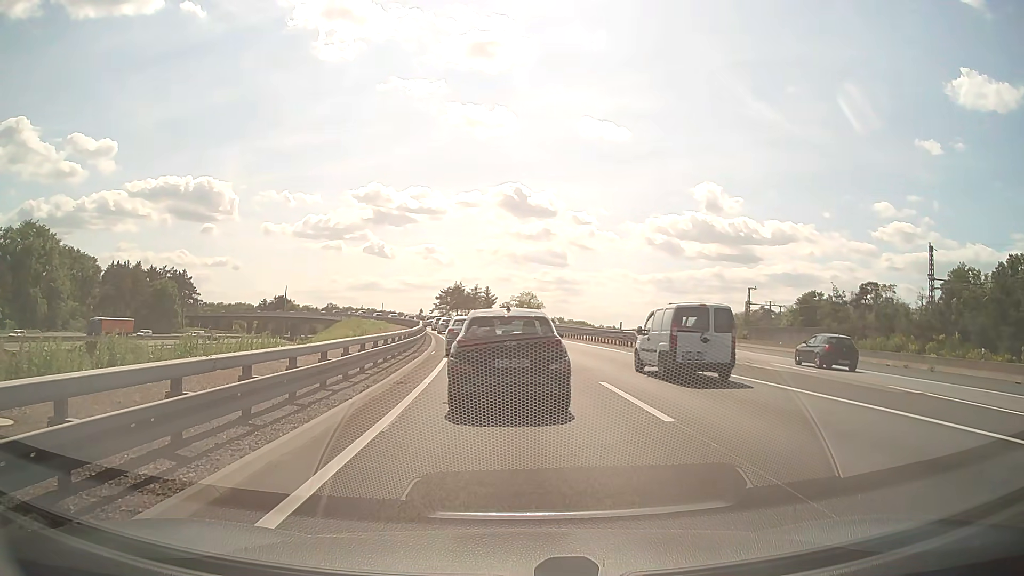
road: motorway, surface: asphalt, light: Day
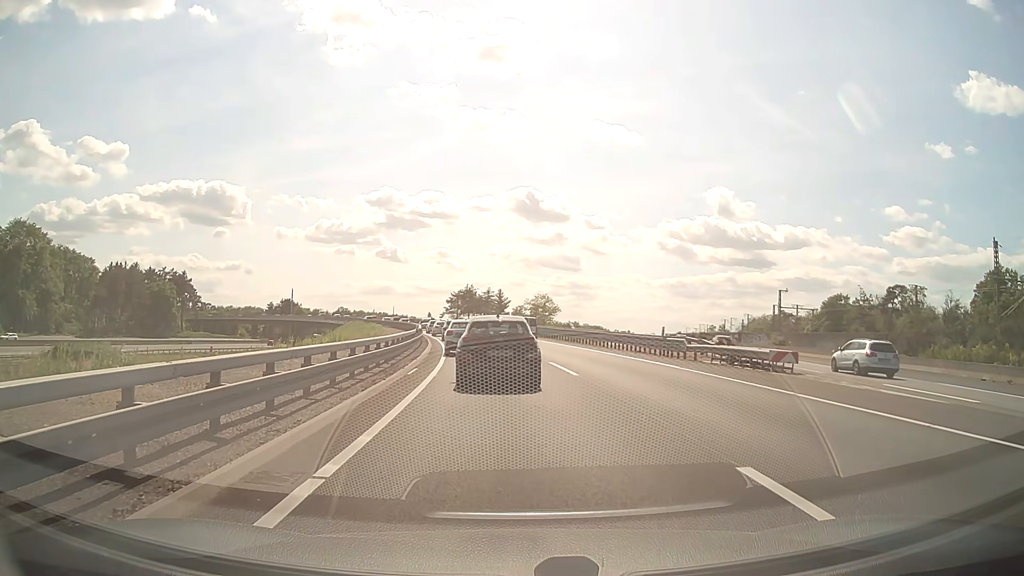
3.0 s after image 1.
(-0.3, +8.9) m; -2°
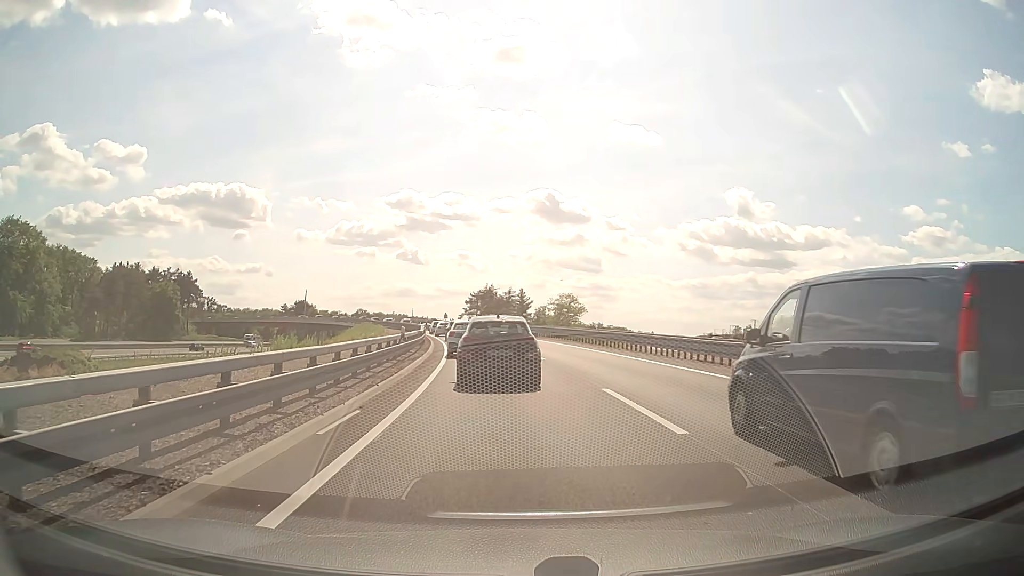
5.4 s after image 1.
(-0.1, +10.0) m; -2°
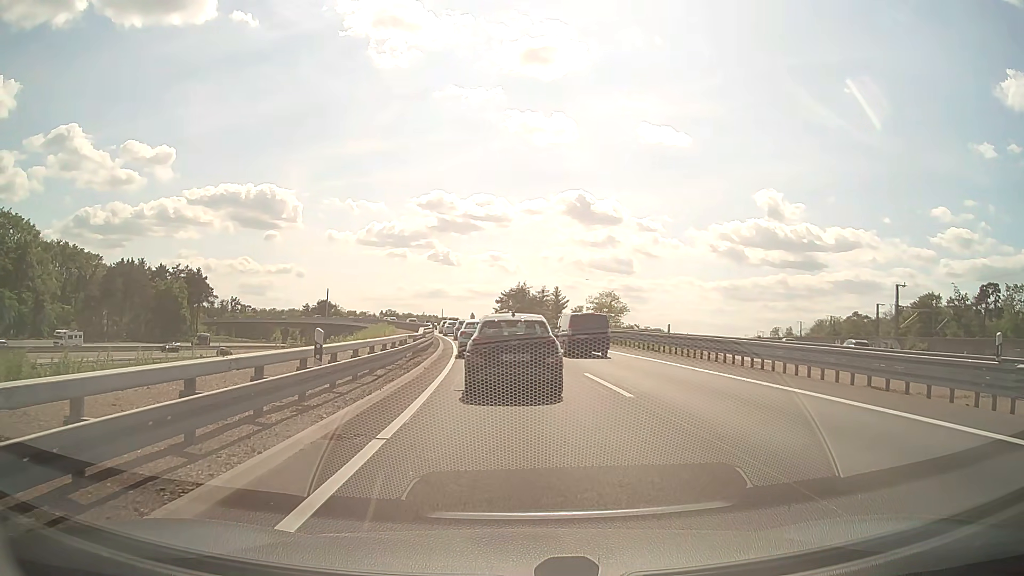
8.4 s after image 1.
(-0.4, +13.4) m; -3°
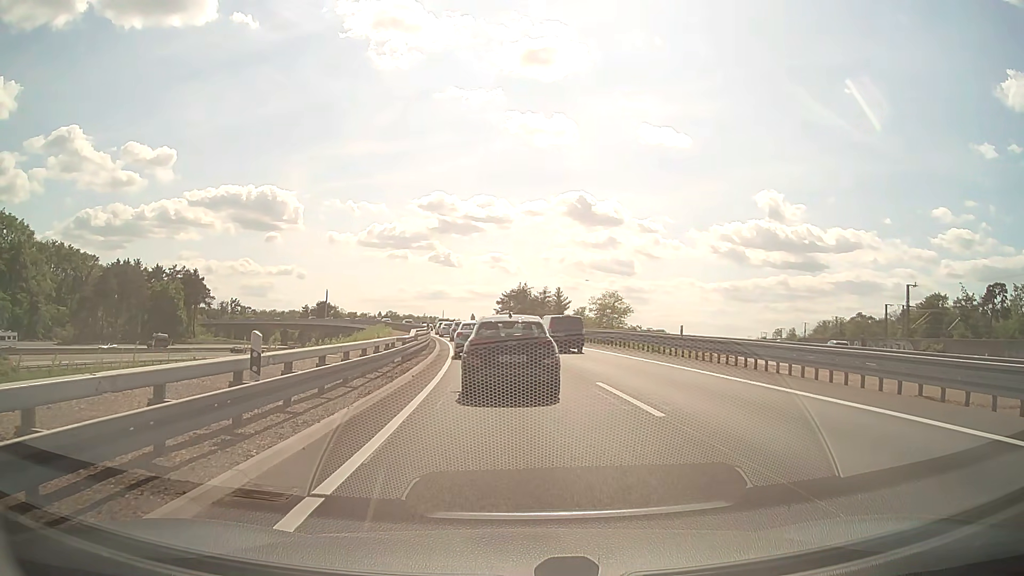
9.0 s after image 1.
(0.0, +2.7) m; 0°
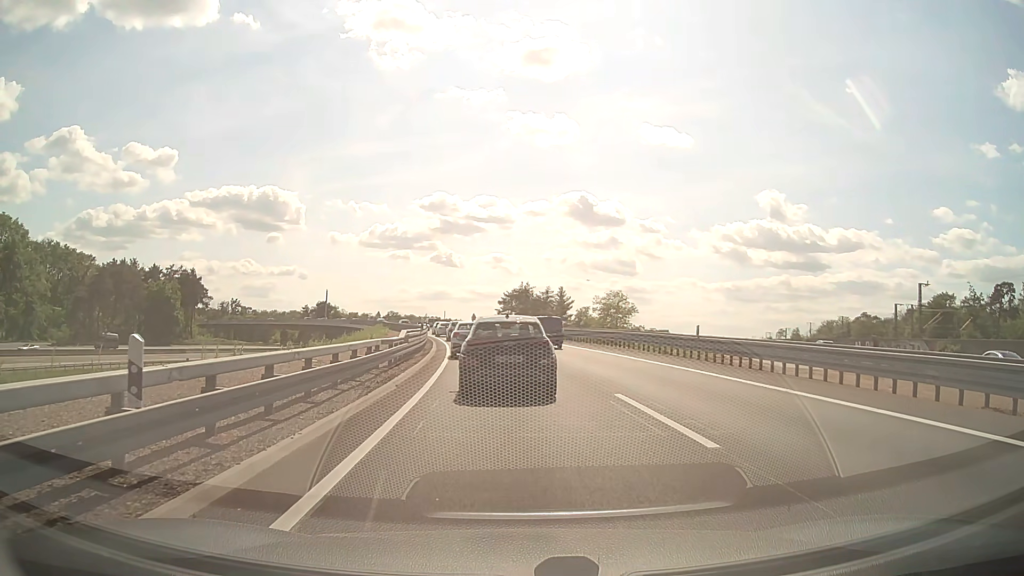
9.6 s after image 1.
(0.0, +2.7) m; 0°
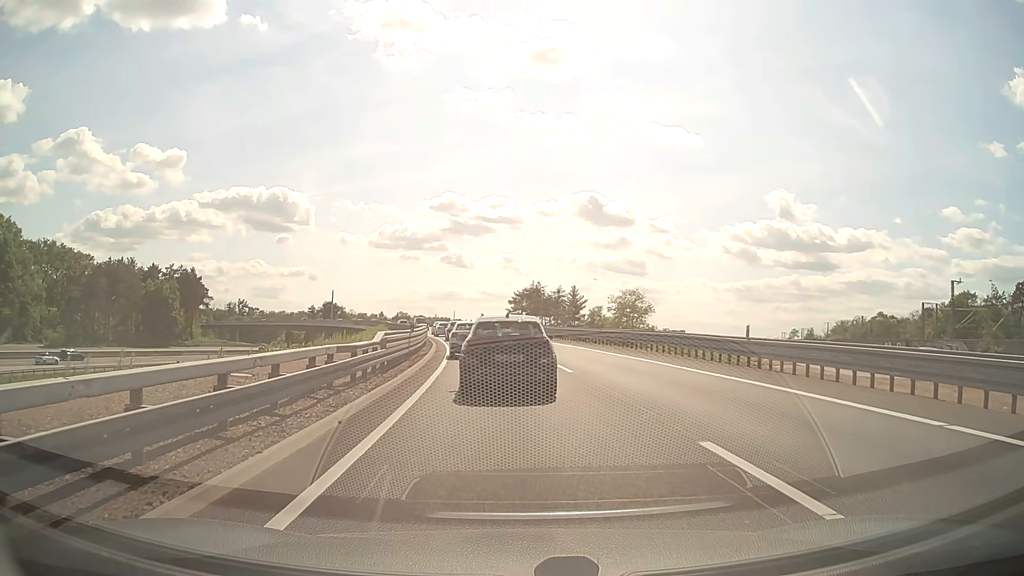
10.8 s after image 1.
(-0.1, +5.7) m; 0°
